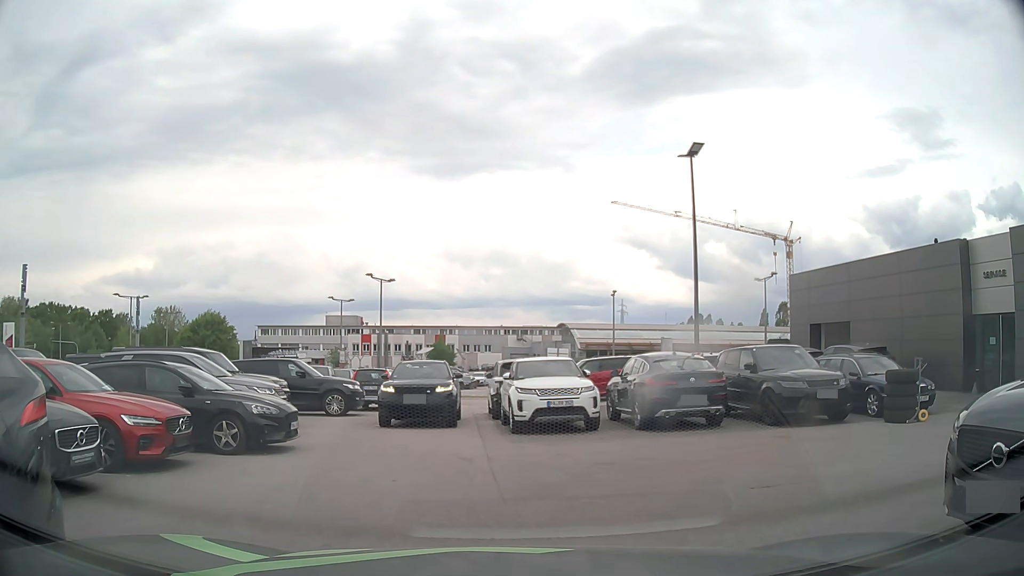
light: Day
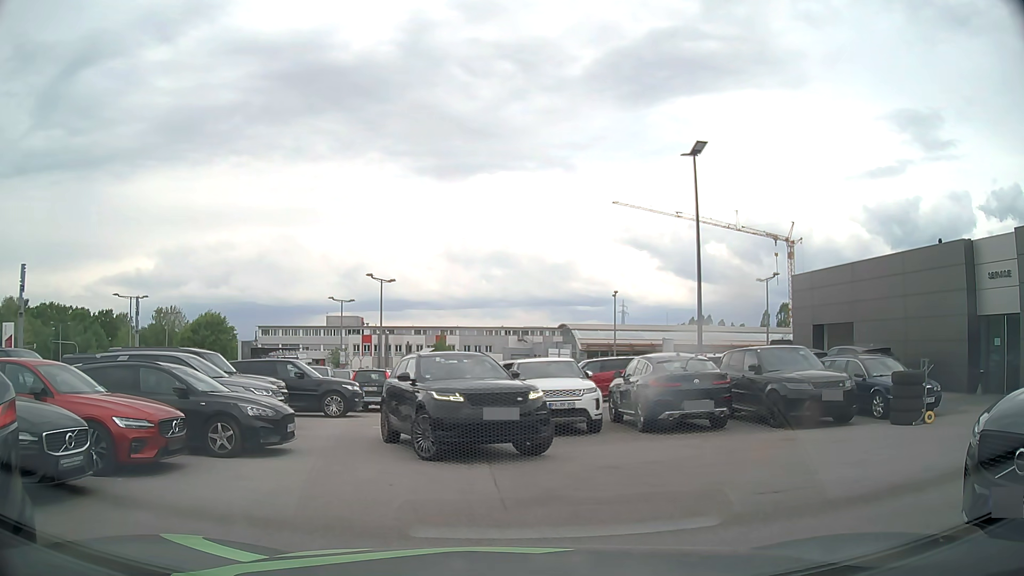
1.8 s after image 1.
(0.0, +0.3) m; 0°
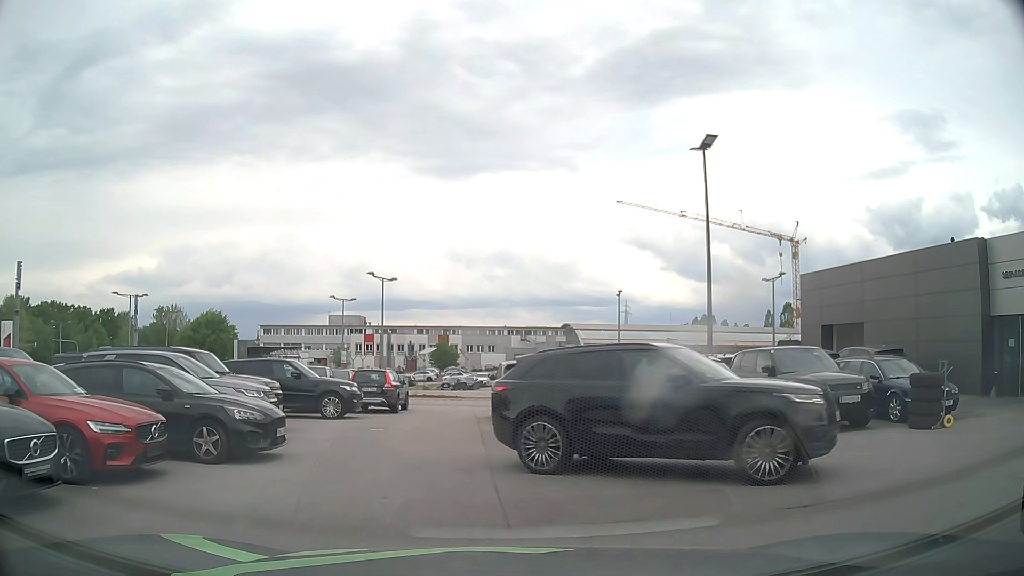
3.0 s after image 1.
(0.0, +0.7) m; 0°
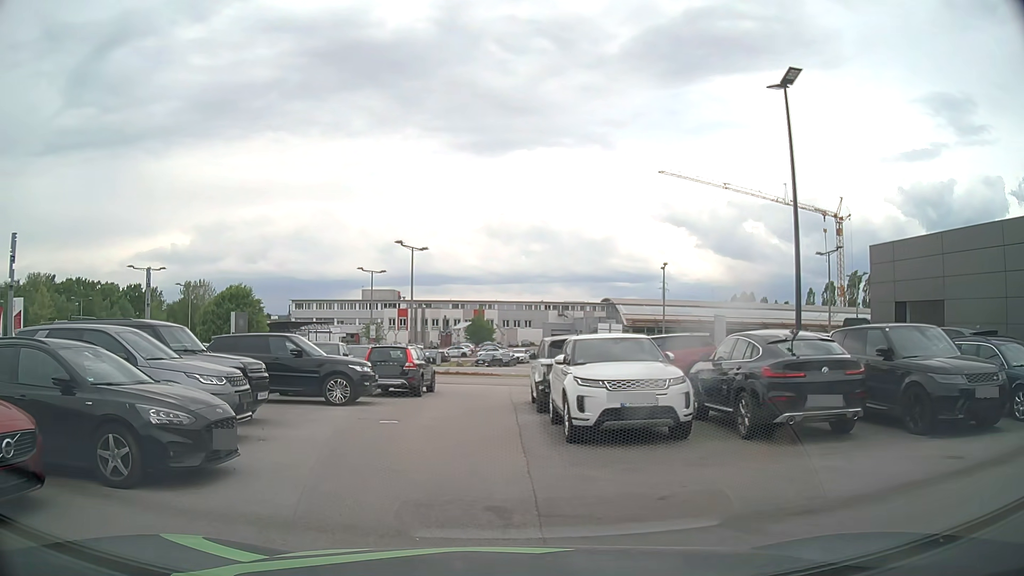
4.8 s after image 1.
(-0.1, +3.7) m; -3°
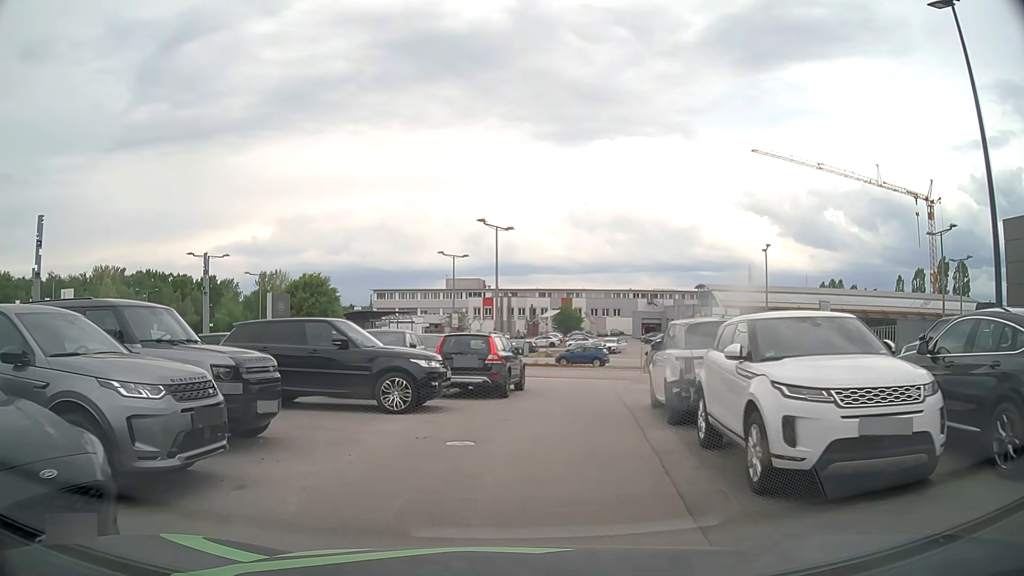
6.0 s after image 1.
(-0.3, +4.4) m; -7°
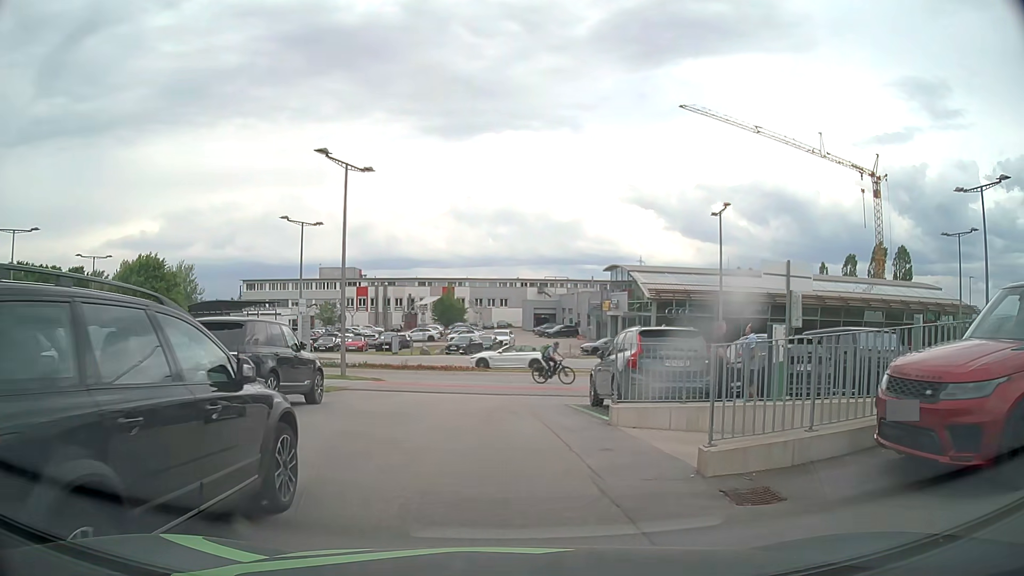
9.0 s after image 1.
(+1.0, +14.0) m; +11°
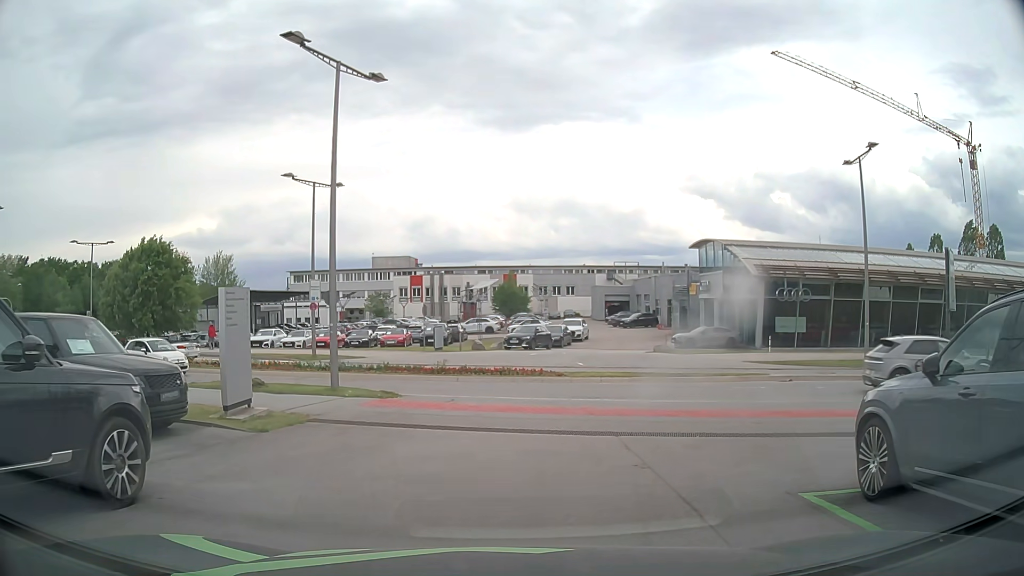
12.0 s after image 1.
(-0.6, +10.6) m; -6°
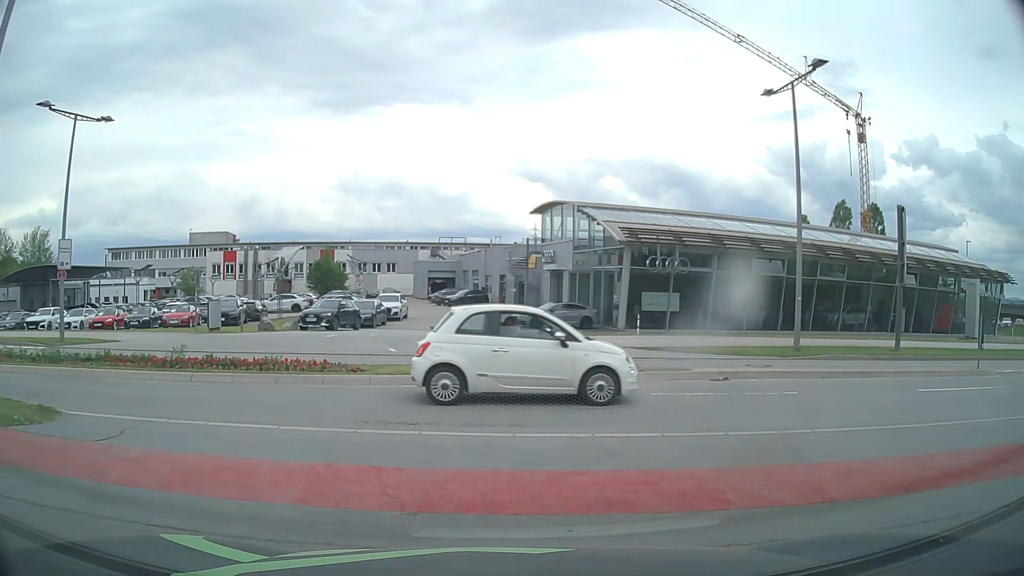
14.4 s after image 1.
(+0.7, +8.5) m; +14°
